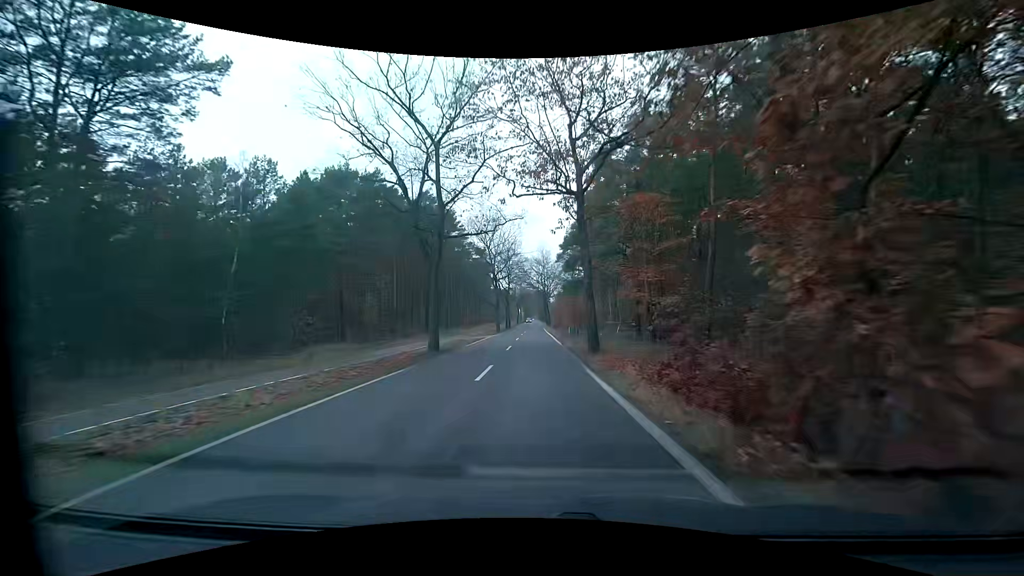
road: tertiary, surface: asphalt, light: Day
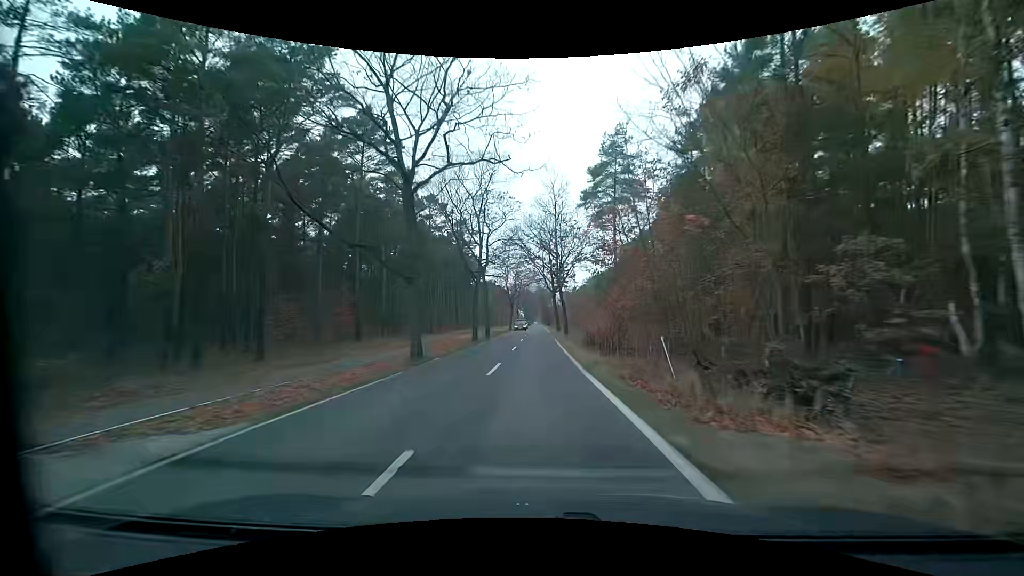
(0.0, +46.3) m; 0°
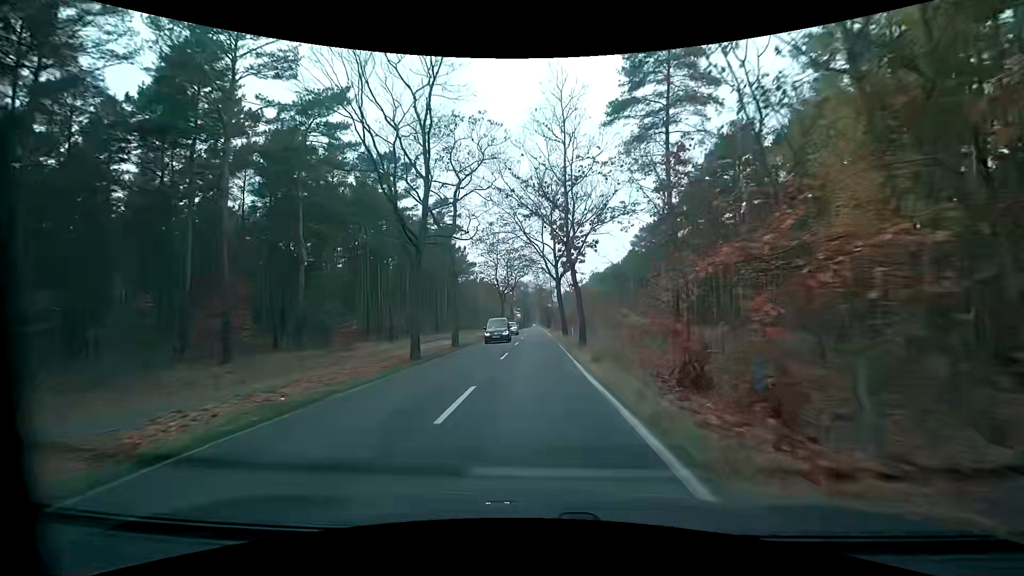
(+0.1, +18.8) m; +1°
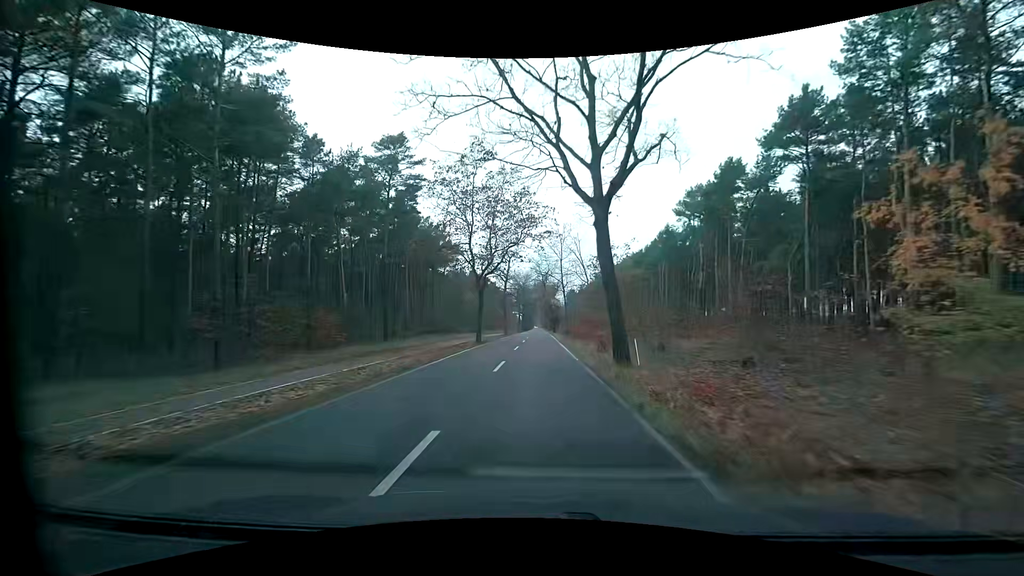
(-0.3, +28.5) m; -1°
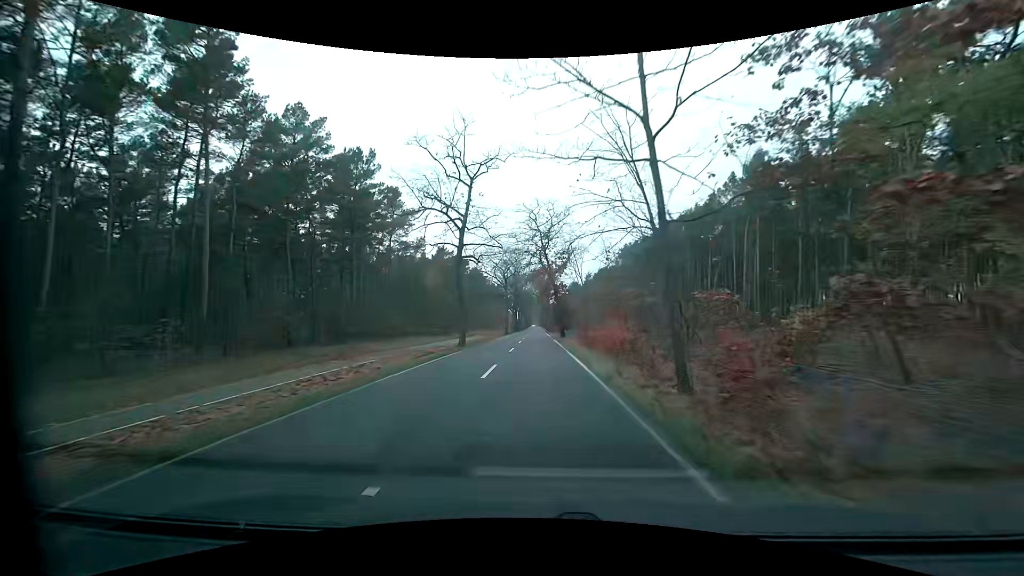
(+0.6, +38.3) m; +1°
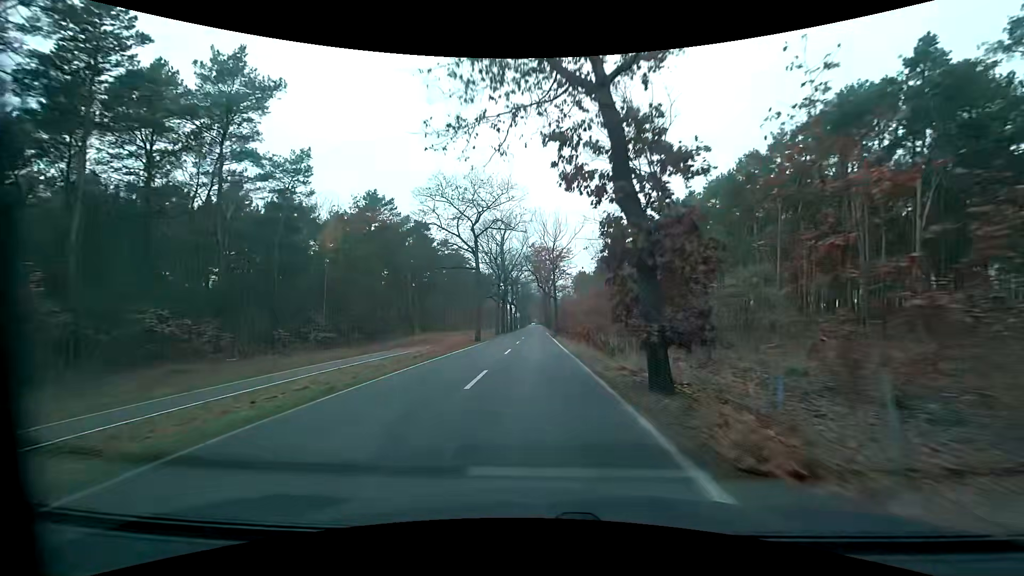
(+0.1, +38.4) m; 0°
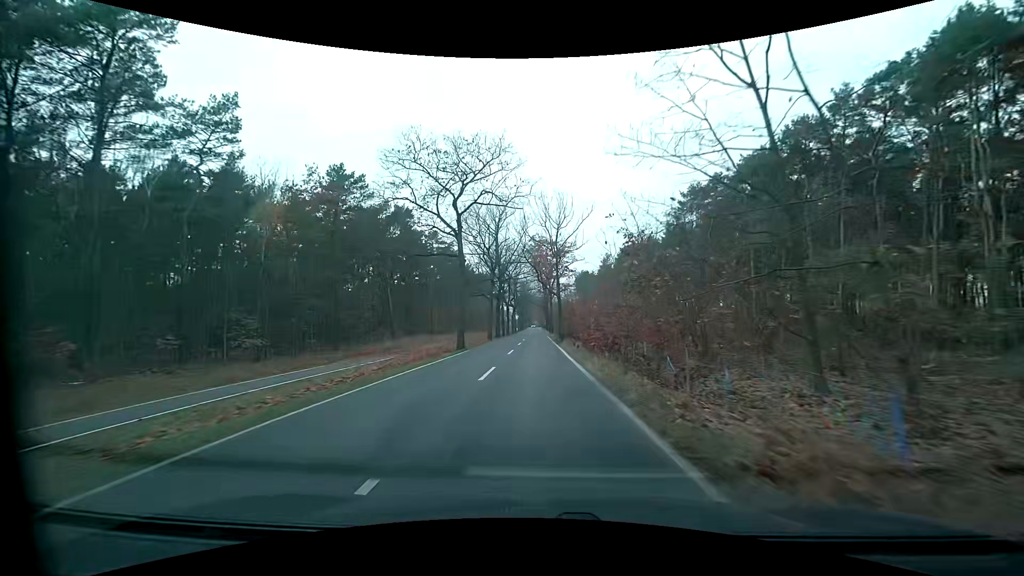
(0.0, +9.6) m; -1°
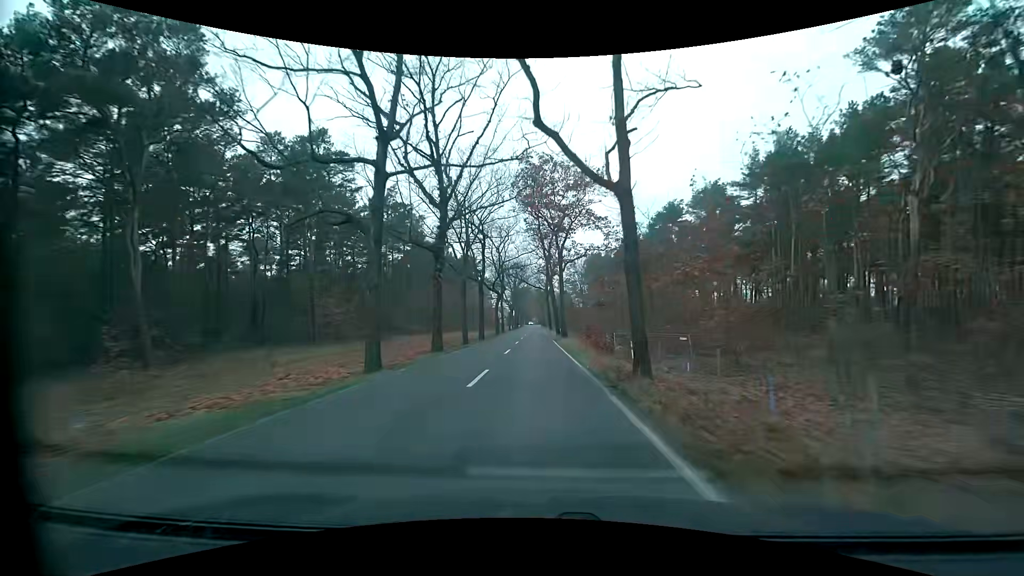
(+0.3, +38.1) m; 0°
(0, +10) (0, +20) (0, +30) (0, +40) (0, +50) (0, +60) (0, +70) (0, +80) (0, +90) (0, +100) m
